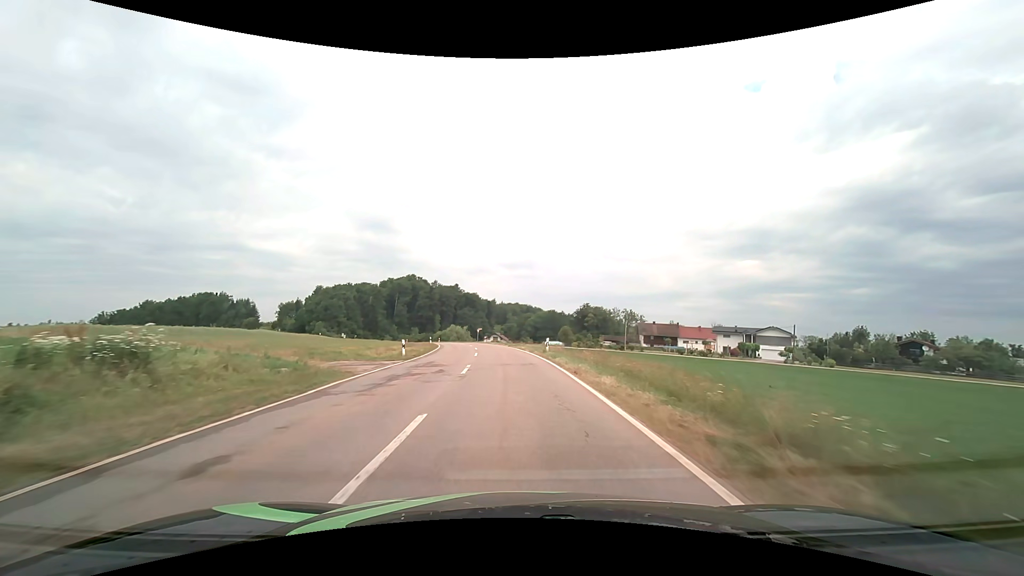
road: tertiary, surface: asphalt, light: Day
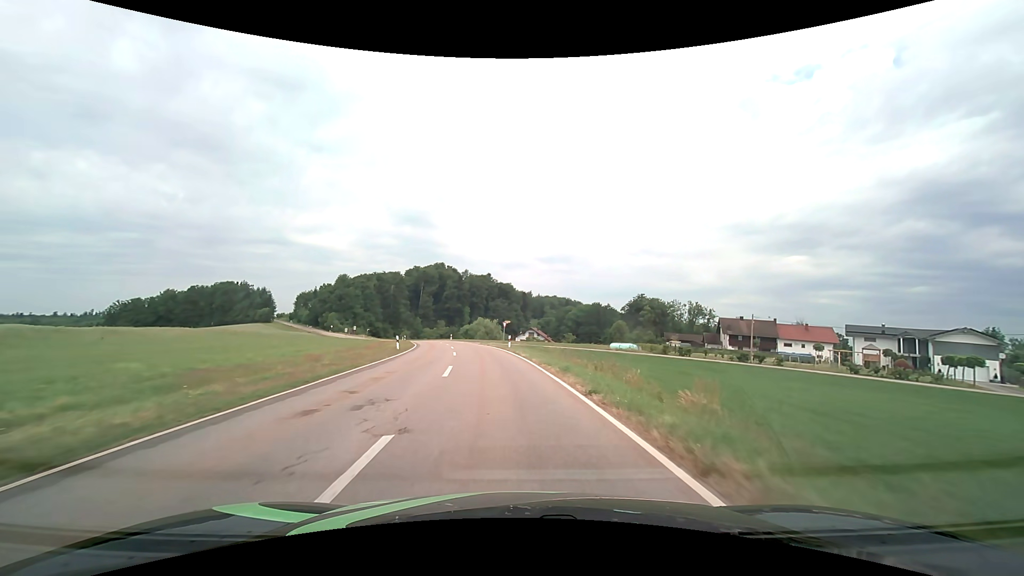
(-1.5, +36.5) m; -4°
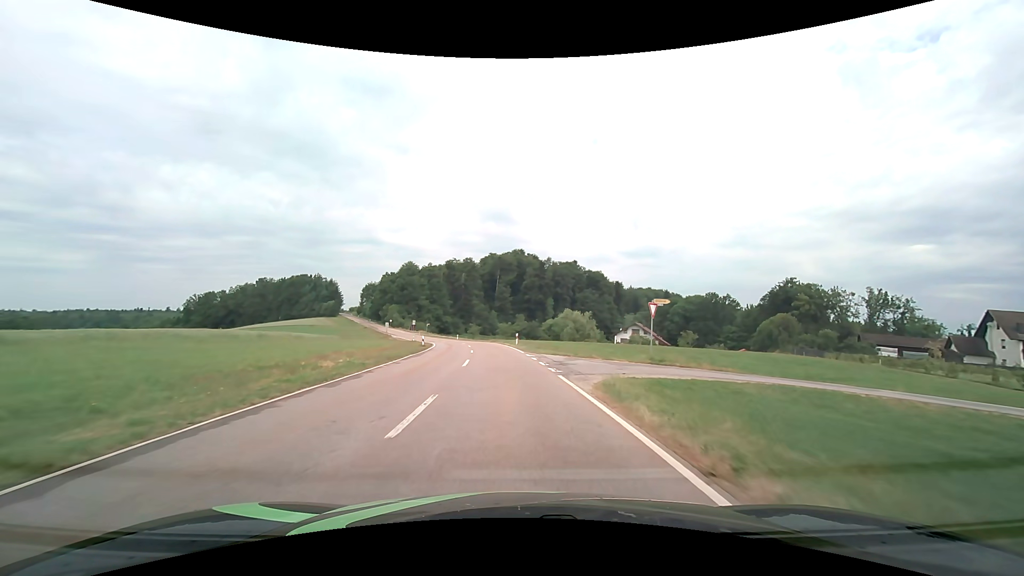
(-3.8, +43.3) m; -9°
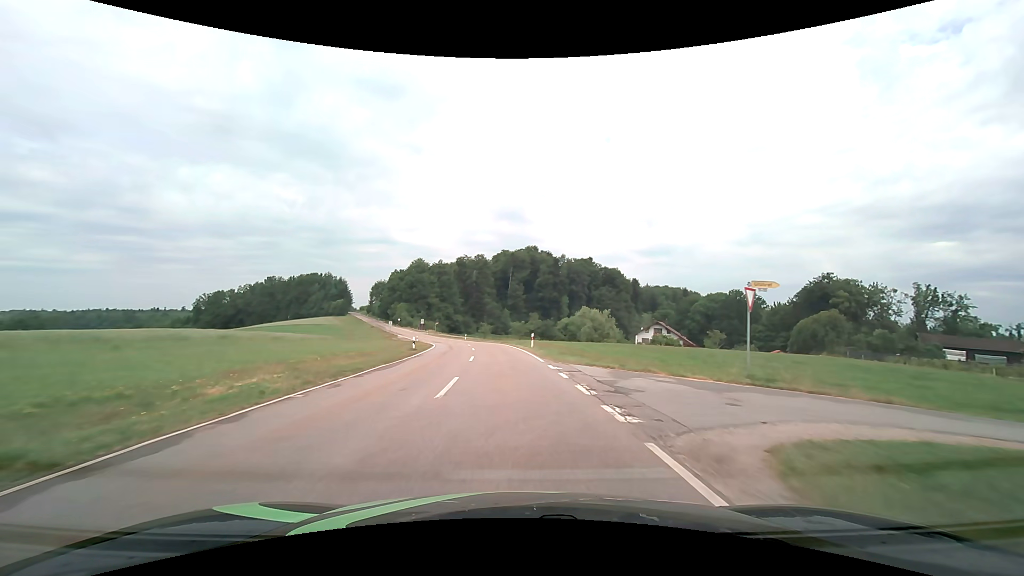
(-0.1, +8.7) m; -1°
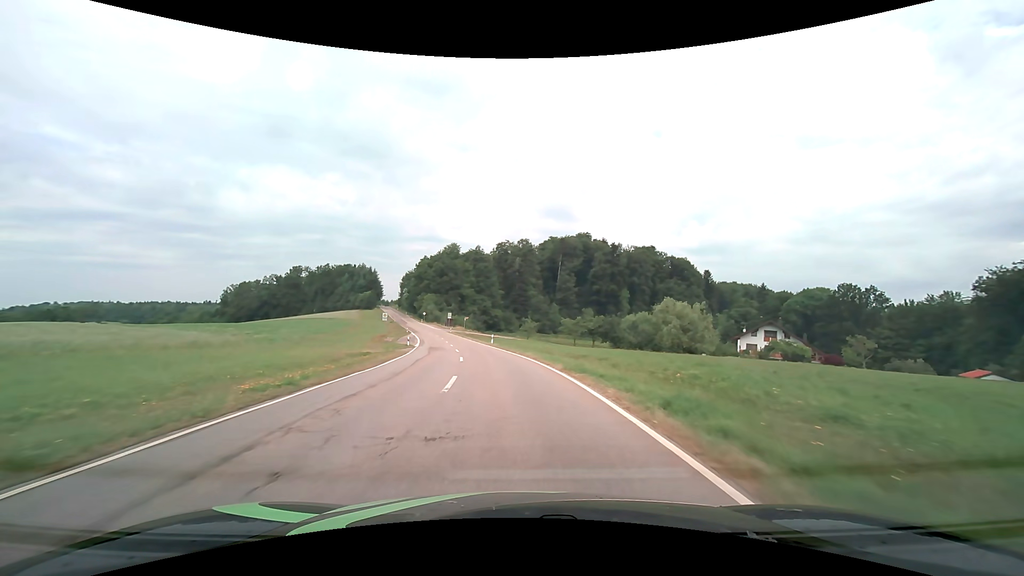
(-1.6, +34.9) m; -5°
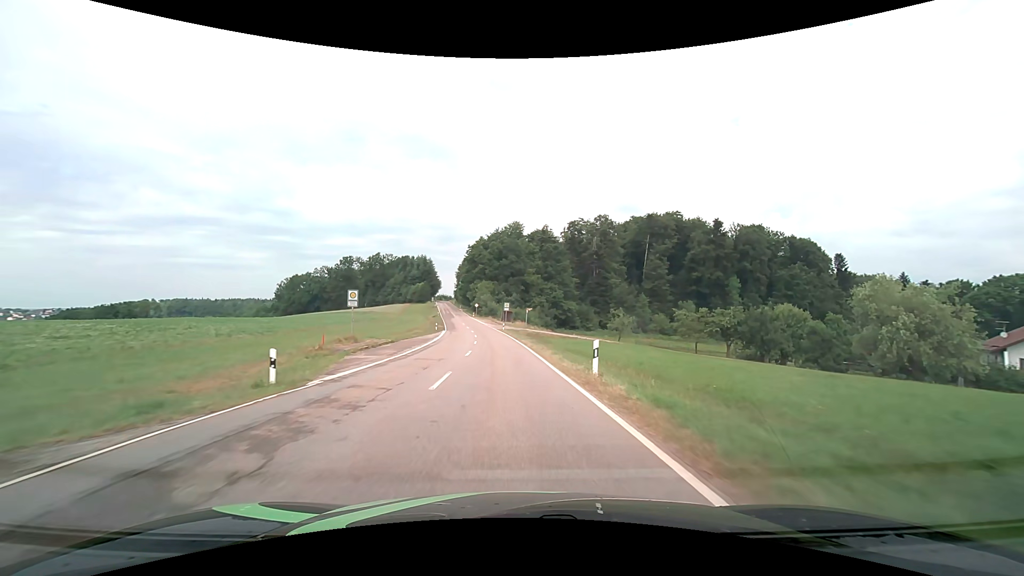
(-2.4, +35.6) m; -8°
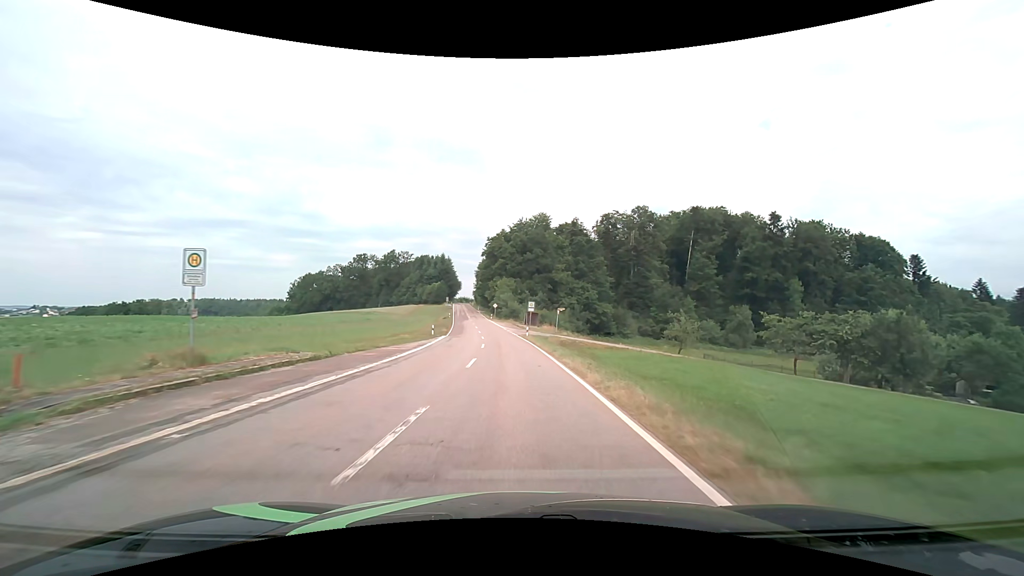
(-0.5, +18.3) m; -3°
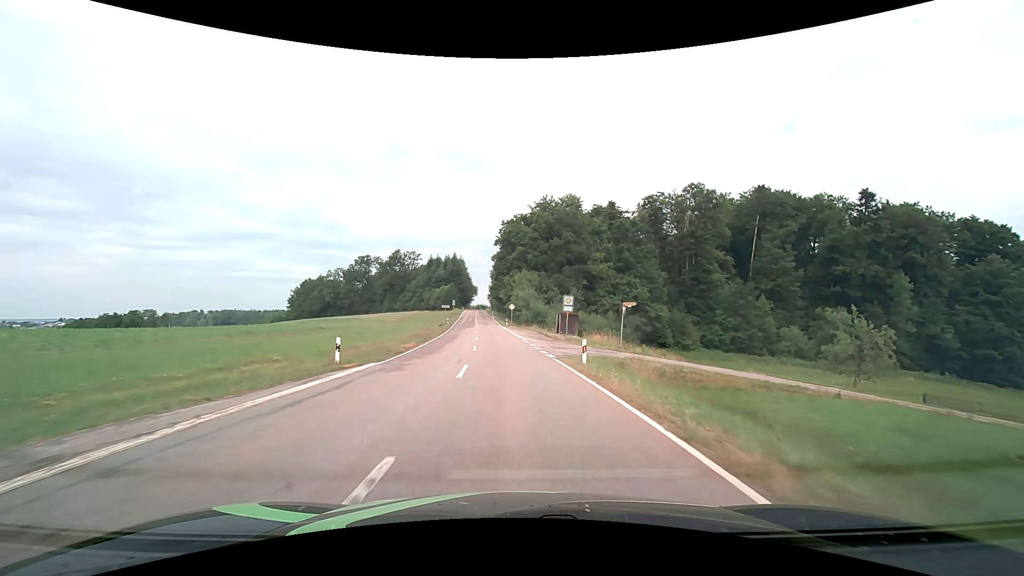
(-0.6, +27.3) m; -2°
(0, +10) (0, +20) (-1, +30) (-2, +40) (-2, +50) (-3, +60) (-4, +70) (-5, +80) (-6, +90) (-7, +100) m
